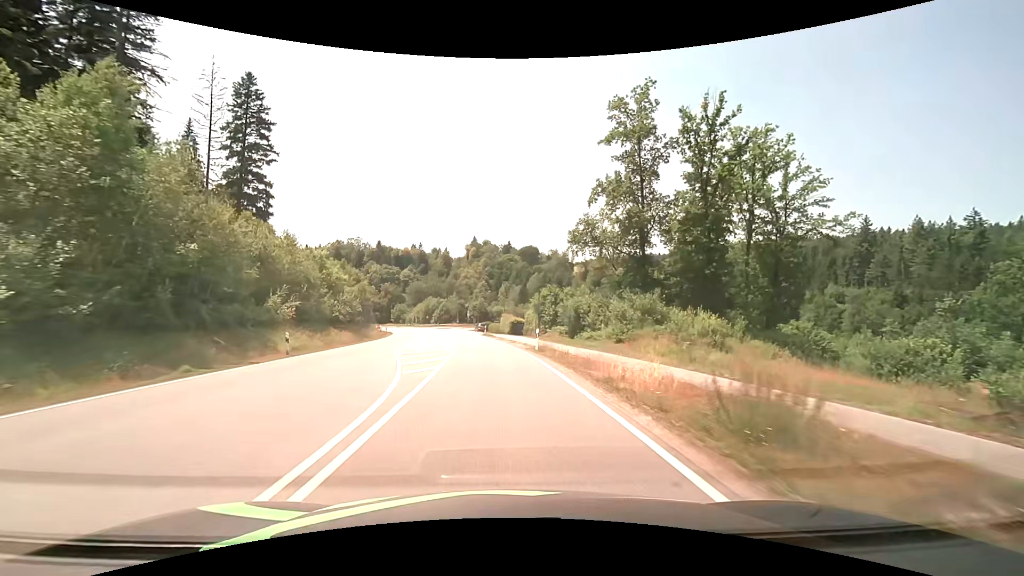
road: secondary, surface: asphalt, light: Day
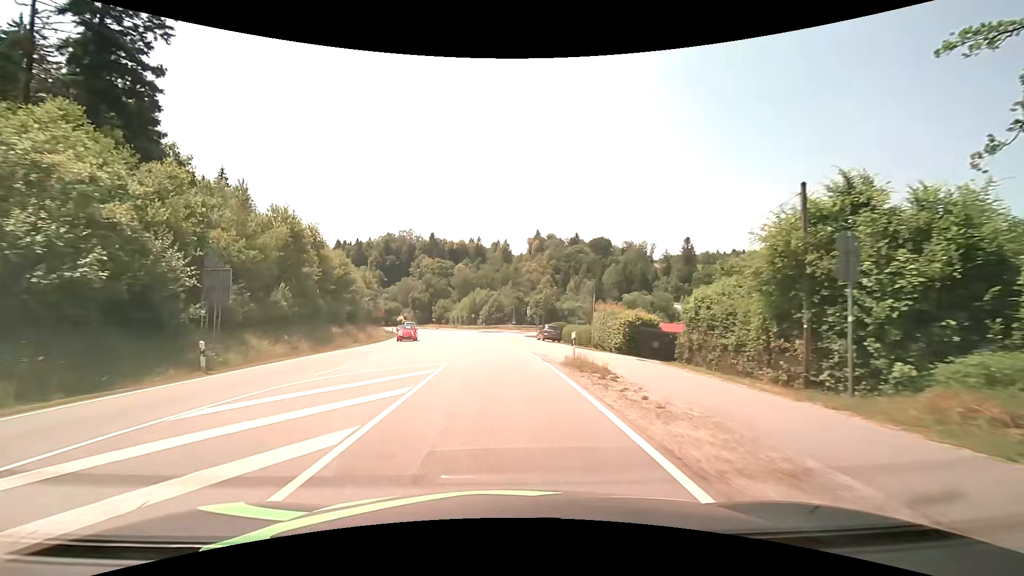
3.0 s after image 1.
(-2.6, +41.9) m; -7°
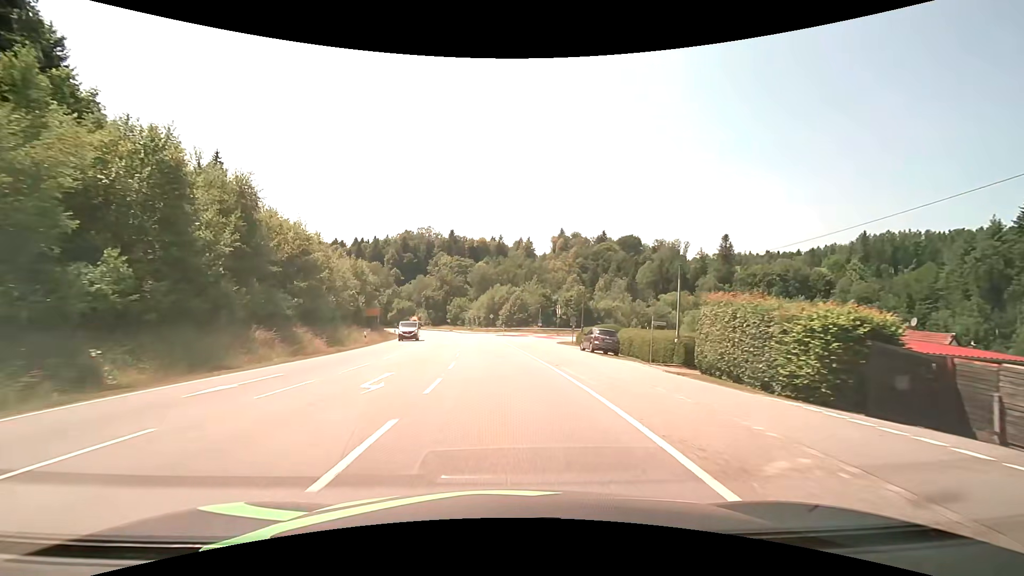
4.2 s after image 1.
(-0.4, +16.4) m; -3°
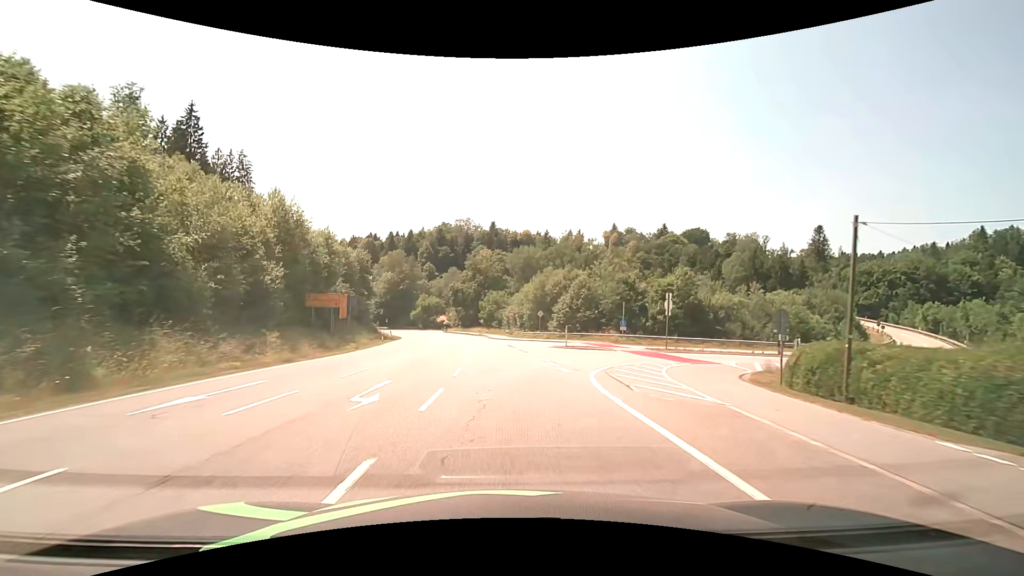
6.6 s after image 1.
(-1.4, +32.3) m; -5°
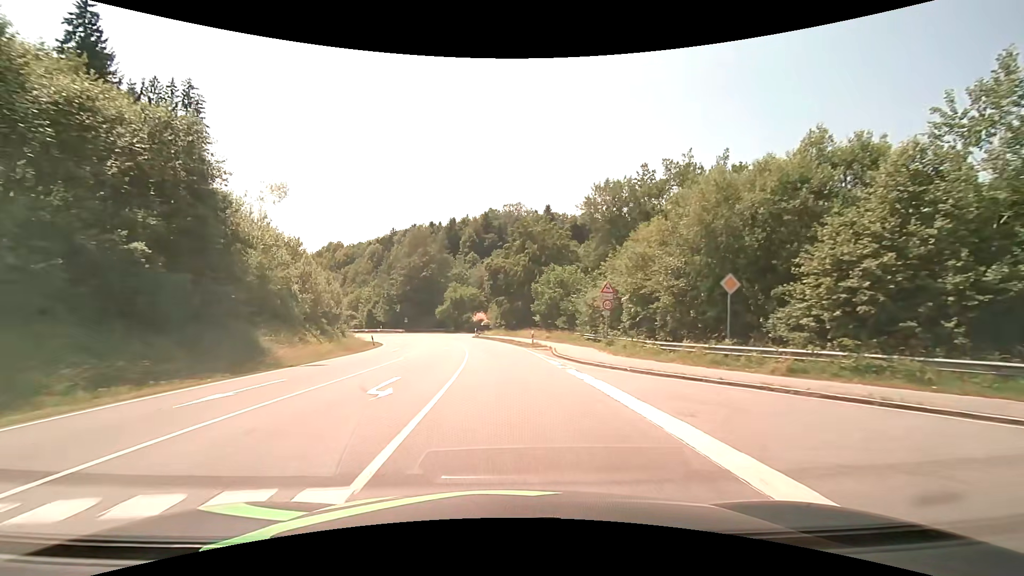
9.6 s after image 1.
(-2.0, +40.6) m; -6°
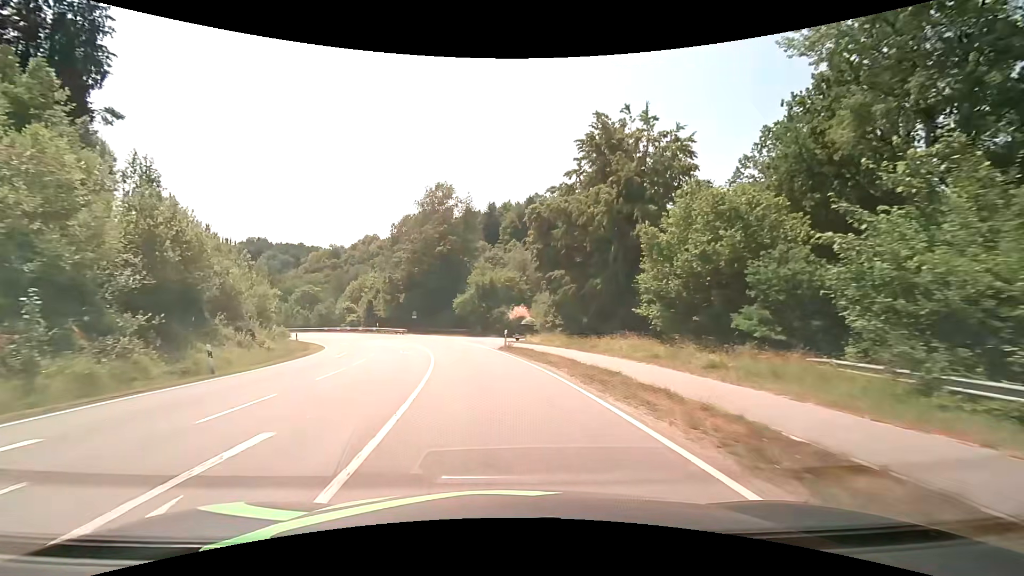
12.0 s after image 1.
(-1.2, +31.7) m; -5°
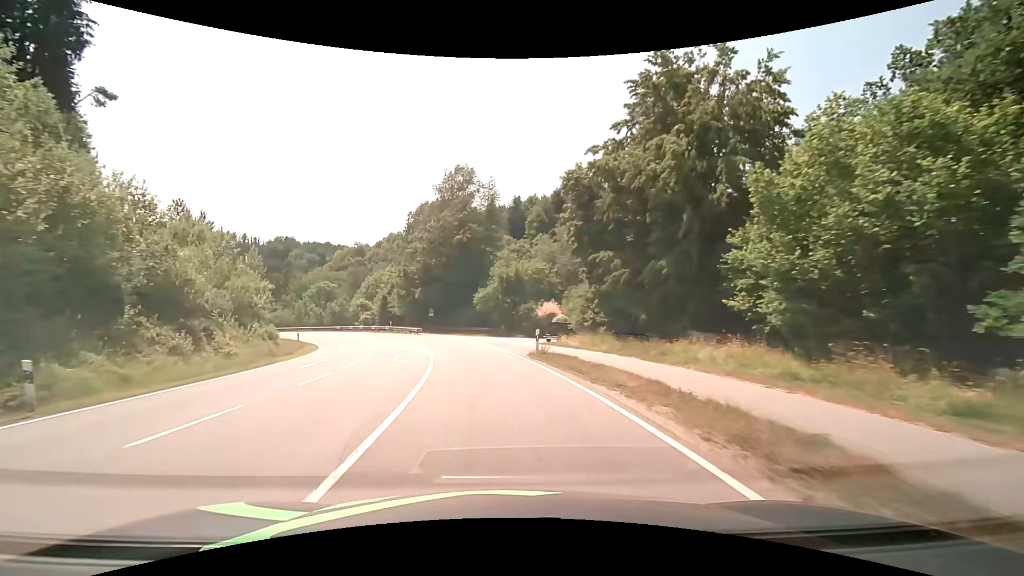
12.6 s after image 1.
(-0.2, +7.8) m; -3°
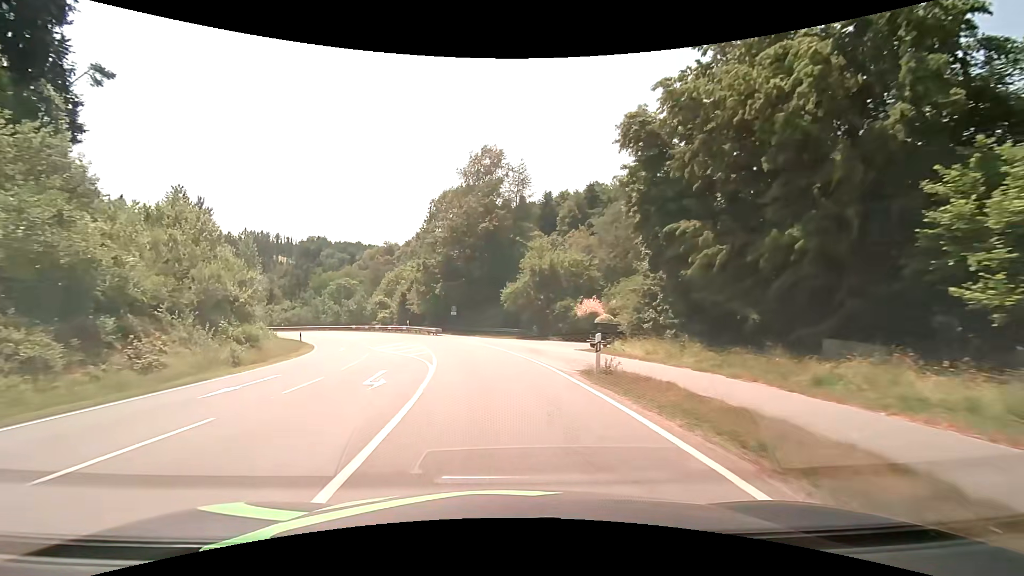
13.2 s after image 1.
(-0.2, +7.7) m; -3°
(0, +10) (-1, +20) (-3, +30) (-6, +39) (-10, +49) (-15, +57) (-21, +65) (-28, +73) (-35, +79) (-43, +86) m
